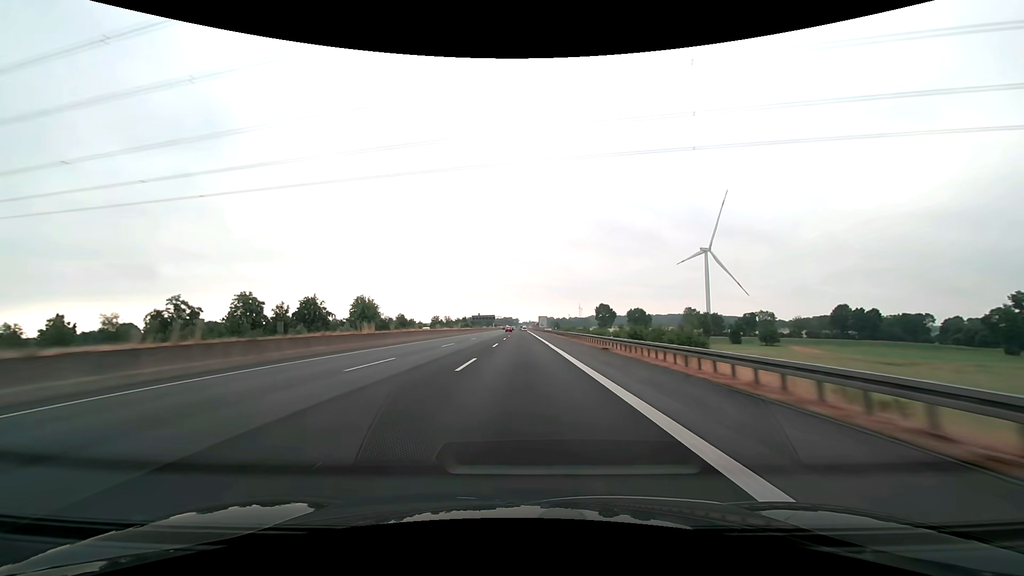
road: motorway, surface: asphalt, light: Day
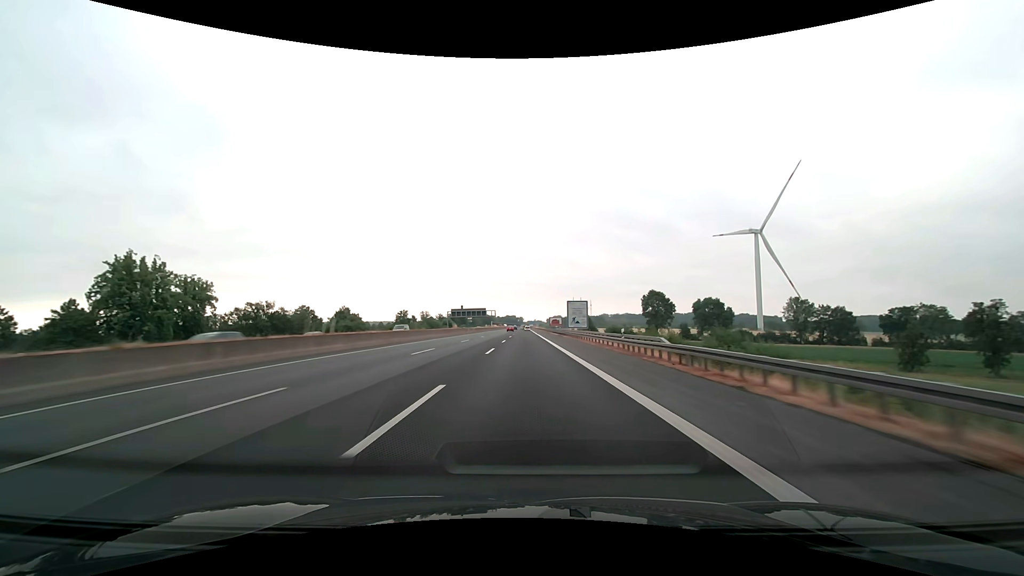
(-0.5, +103.1) m; -1°
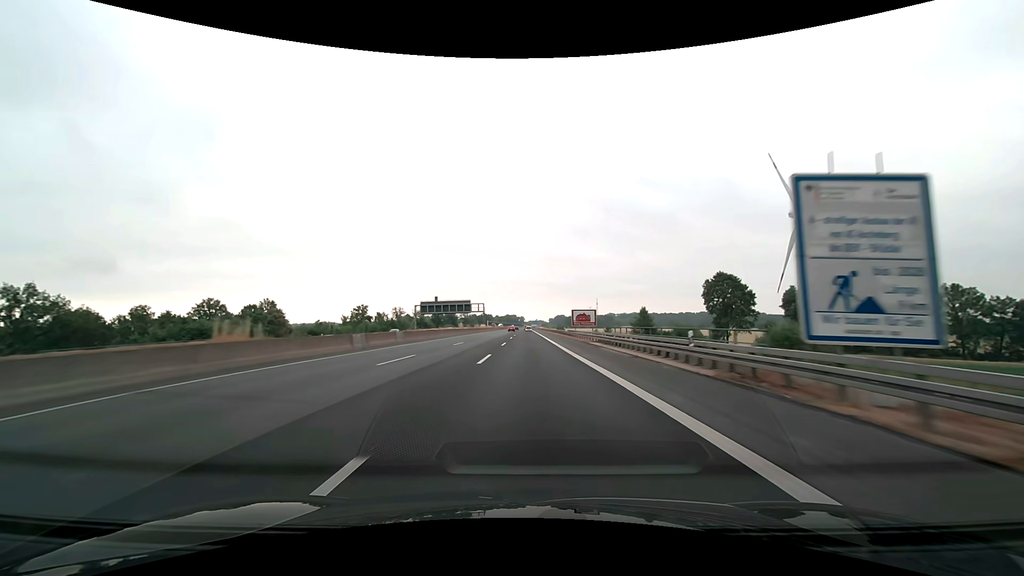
(0.0, +61.9) m; 0°
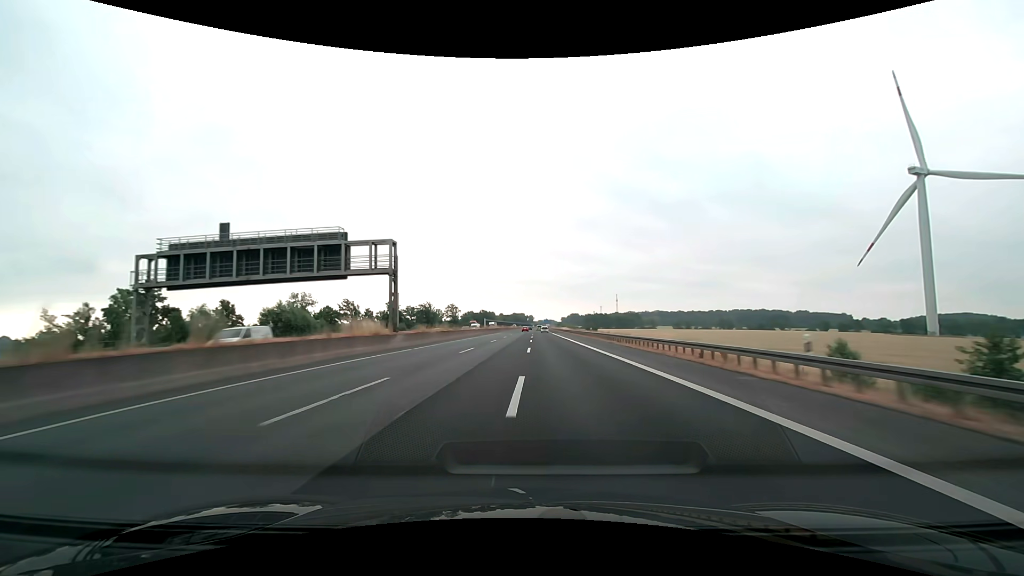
(-0.9, +103.1) m; -1°
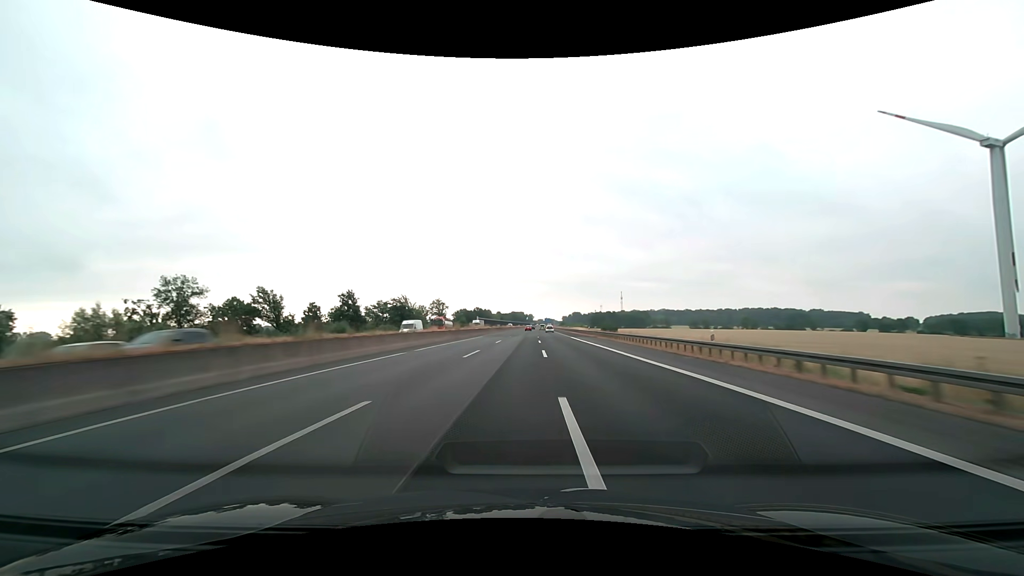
(0.0, +41.2) m; 0°
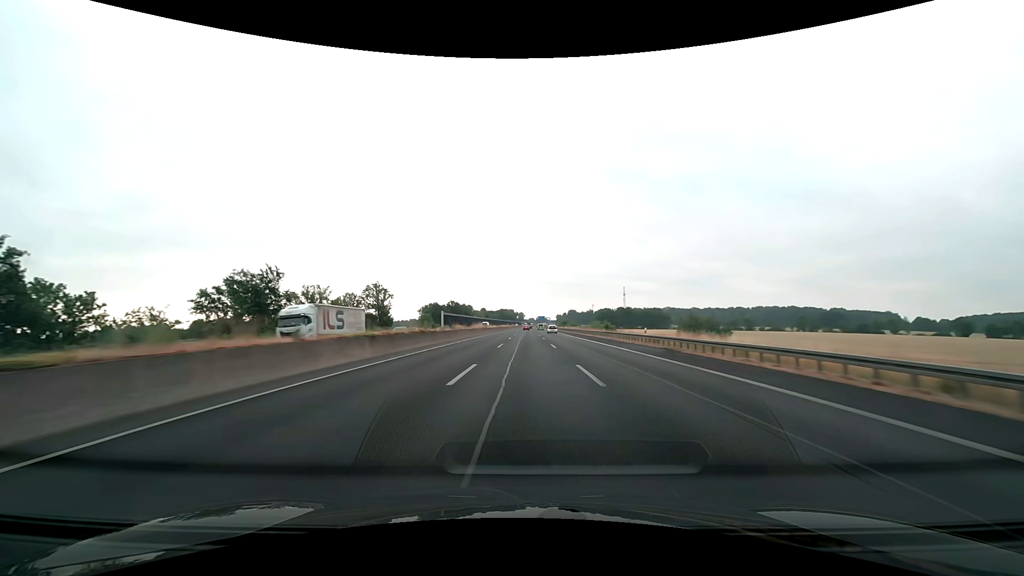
(+0.4, +82.4) m; +1°
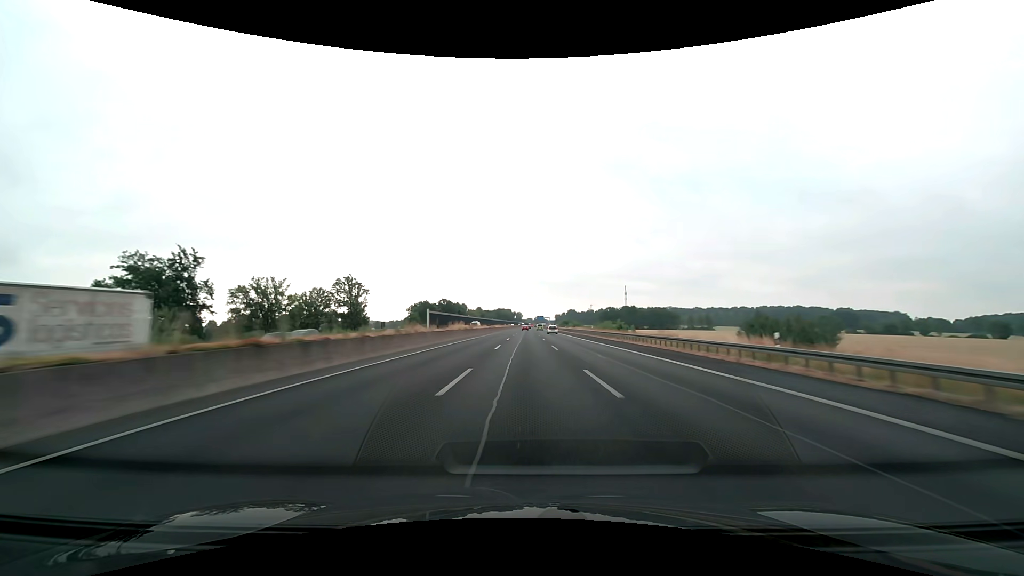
(0.0, +20.6) m; 0°
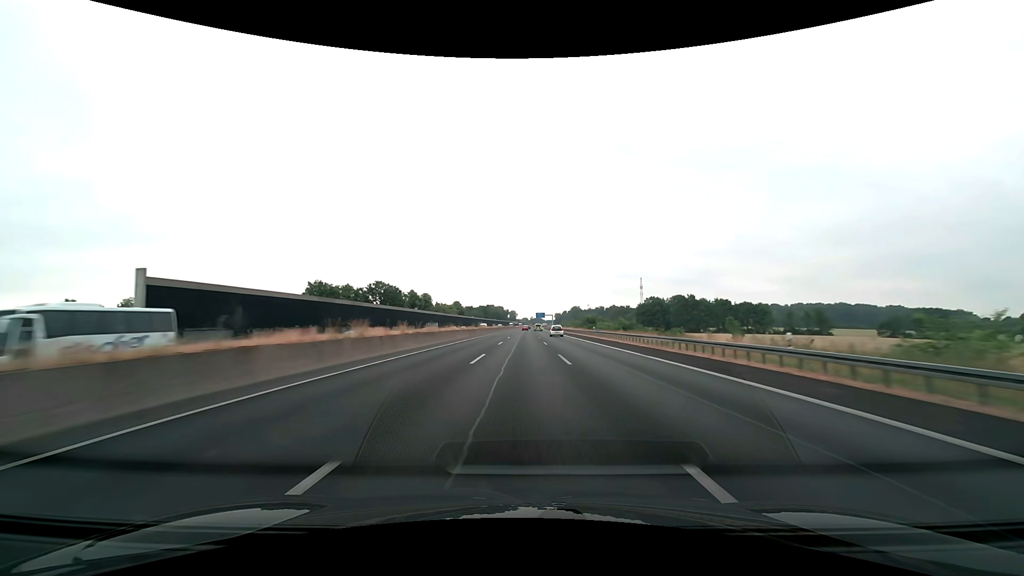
(+1.0, +103.1) m; +1°
(0, +10) (0, +20) (0, +30) (0, +40) (0, +50) (0, +60) (0, +70) (0, +80) (0, +90) (+1, +100) m
